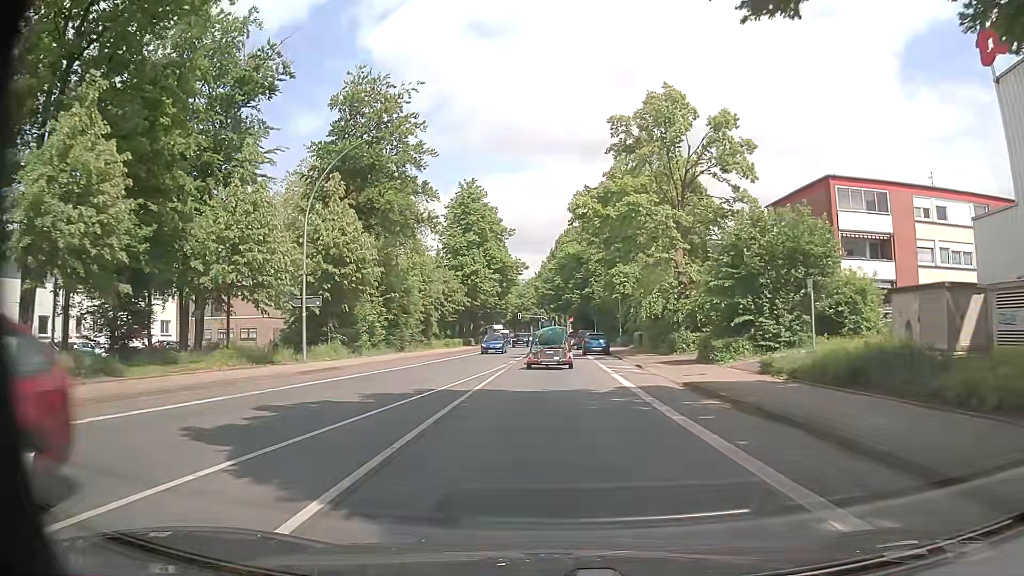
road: primary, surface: asphalt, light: Day
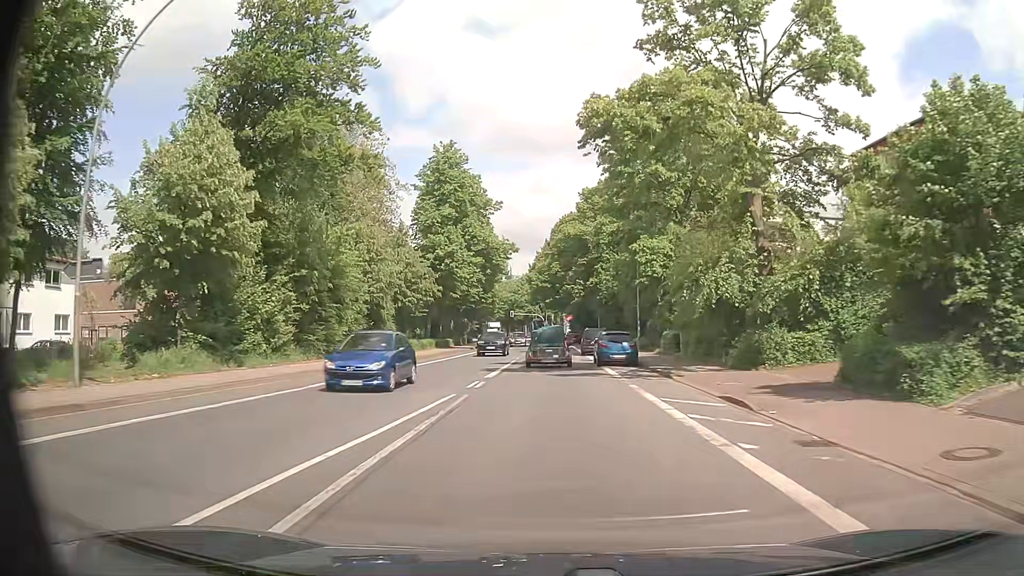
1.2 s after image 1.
(+0.1, +15.5) m; +1°
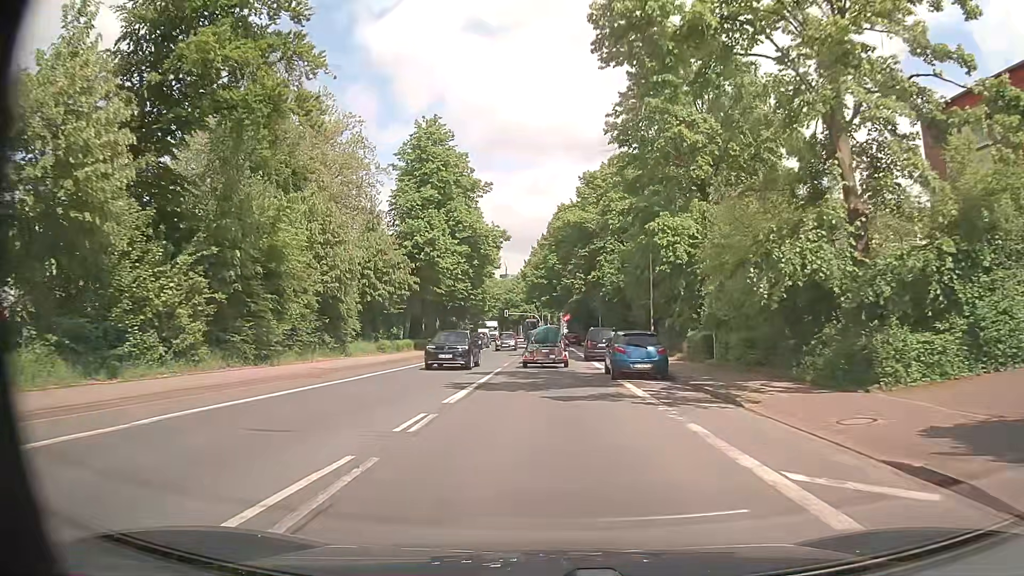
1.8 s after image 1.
(0.0, +7.8) m; +1°
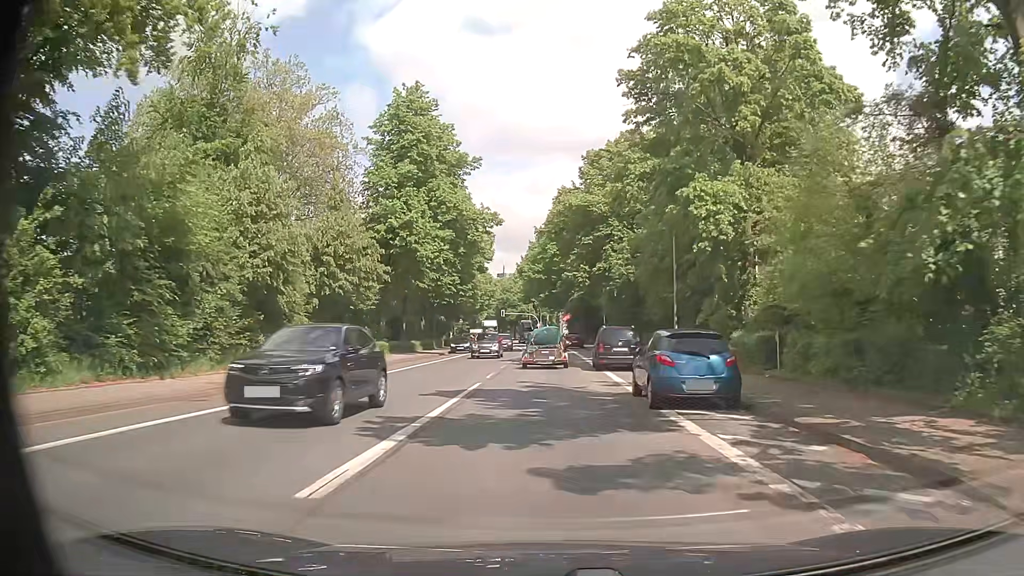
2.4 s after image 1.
(0.0, +7.8) m; 0°
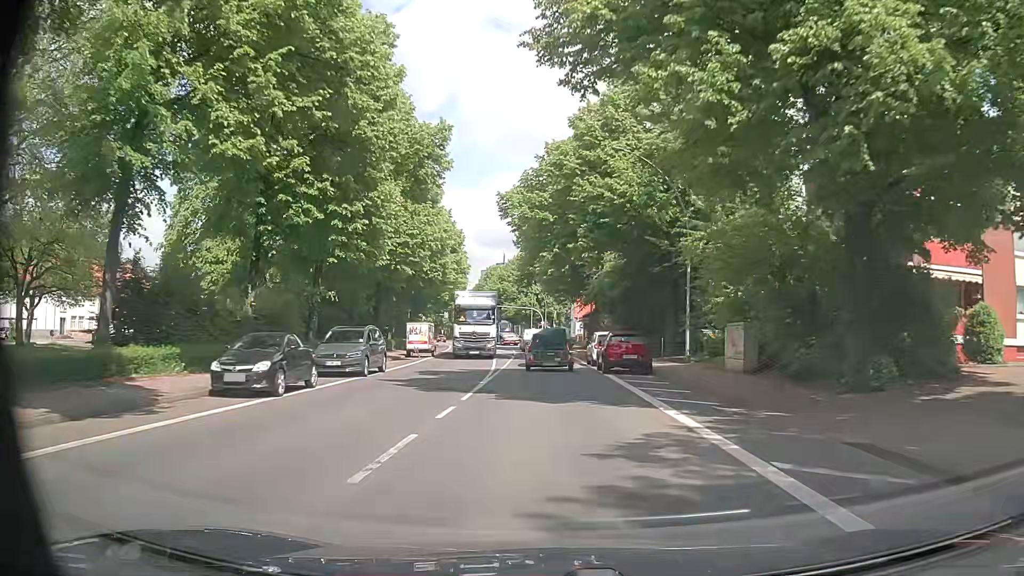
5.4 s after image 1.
(-0.1, +39.3) m; -1°
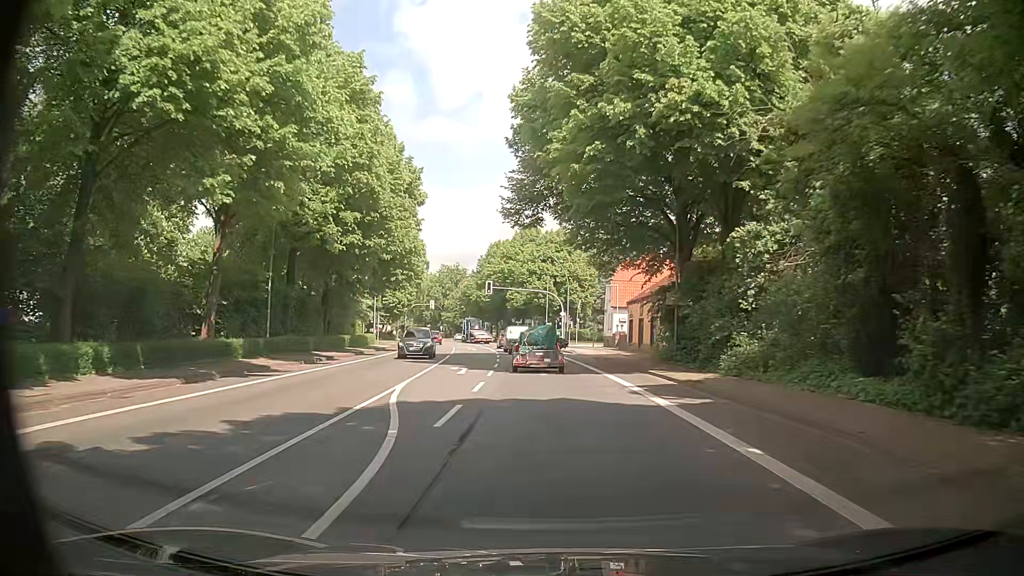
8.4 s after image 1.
(-0.1, +39.3) m; 0°
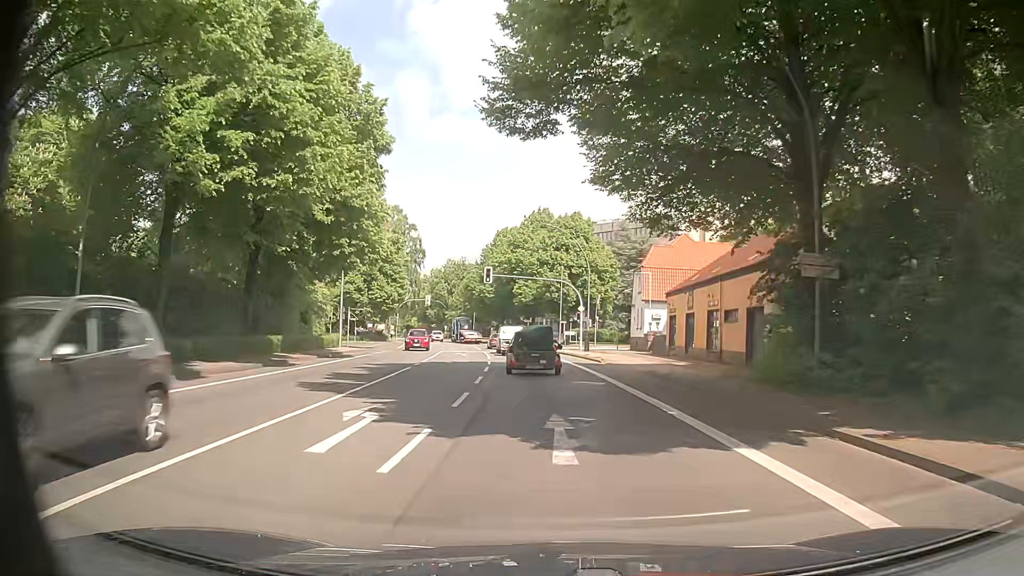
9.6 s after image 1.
(-0.2, +15.2) m; -2°
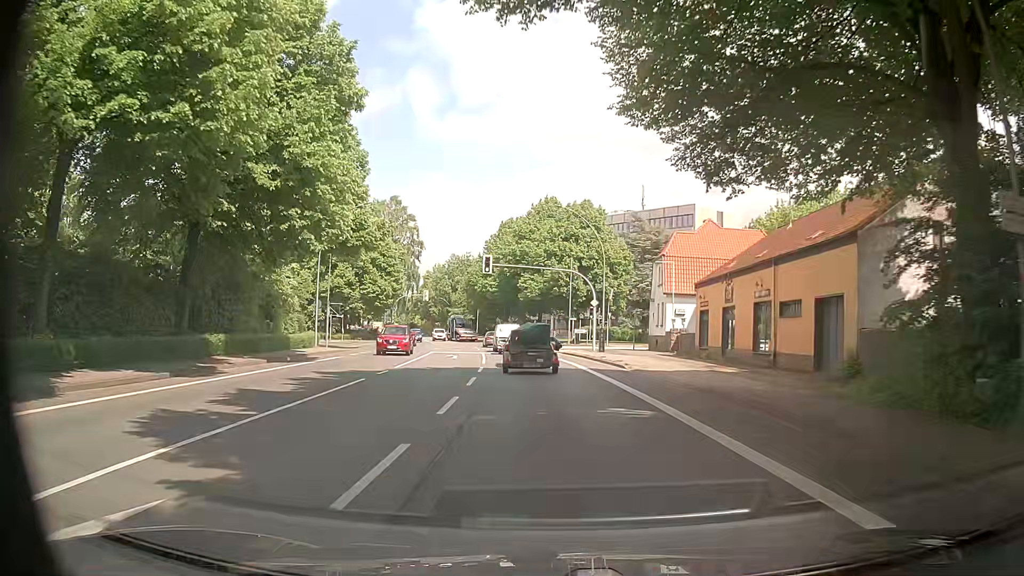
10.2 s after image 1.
(0.0, +7.4) m; -1°
(0, +10) (0, +20) (-1, +30) (-1, +40) (-2, +50) (-4, +60) (-5, +70) (-7, +80) (-9, +89) (-11, +99) m
